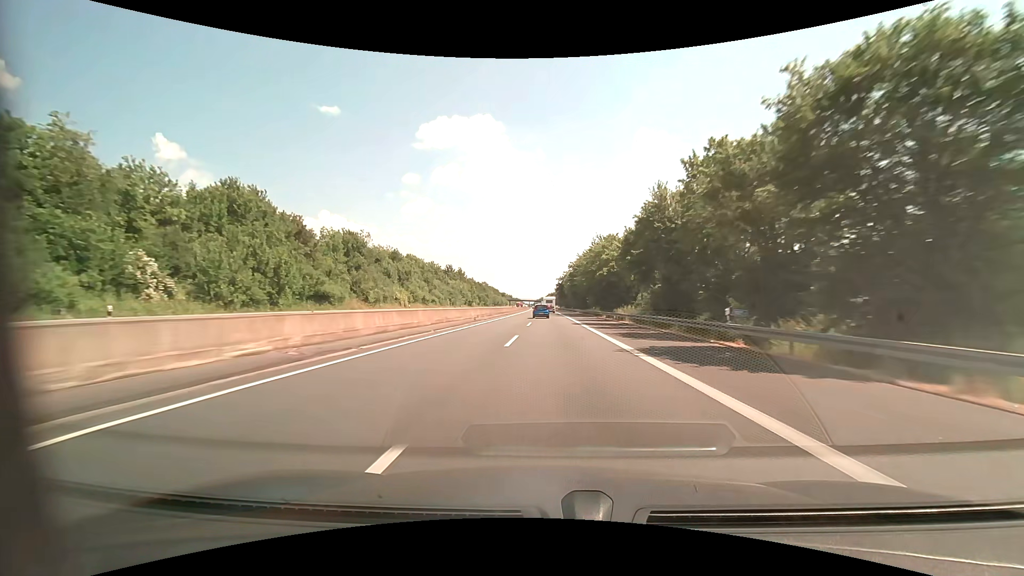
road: motorway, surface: asphalt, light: Day
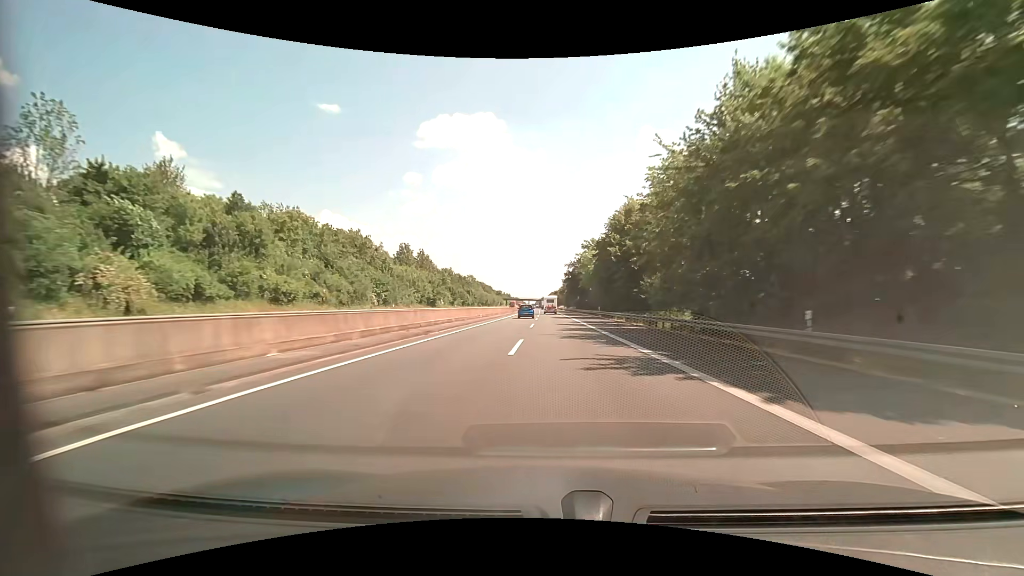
(-0.1, +57.1) m; 0°
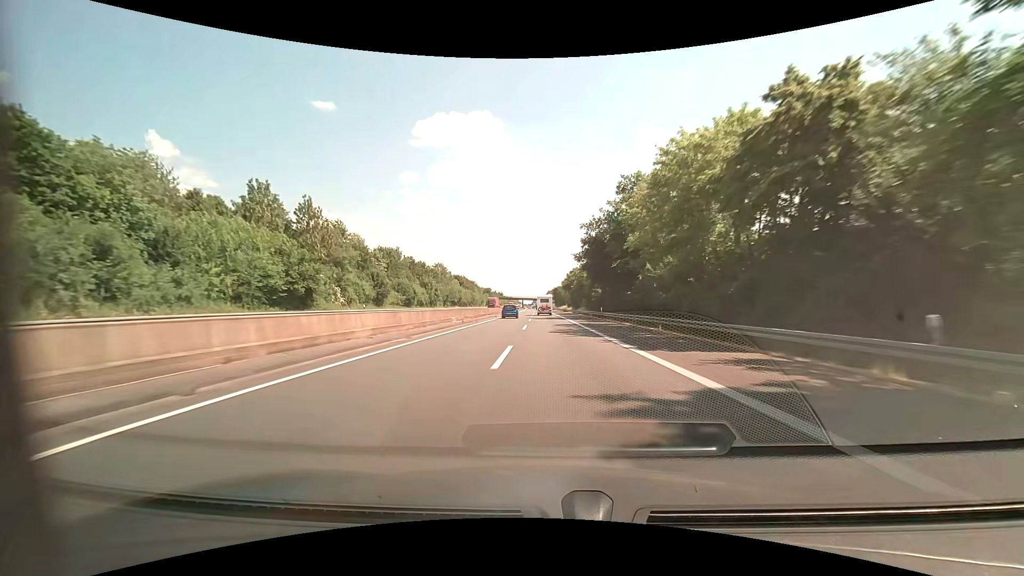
(+0.3, +56.8) m; 0°
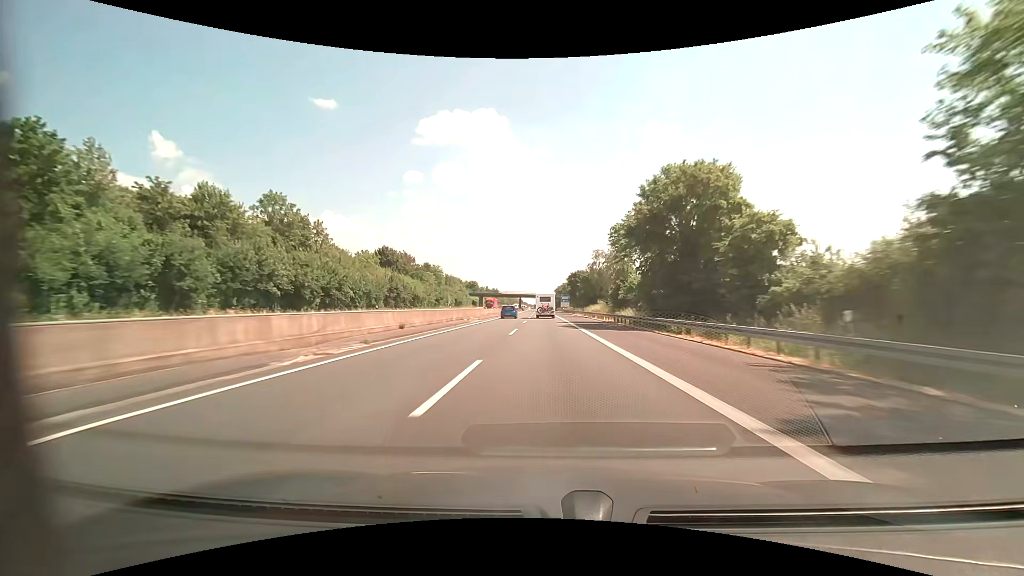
(-0.3, +94.8) m; -1°
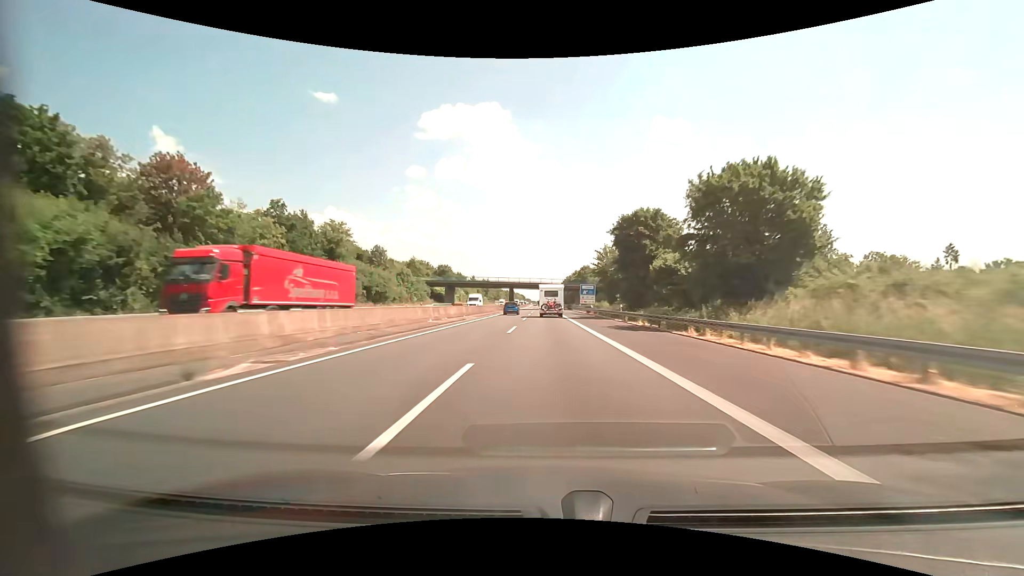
(-0.4, +73.0) m; 0°
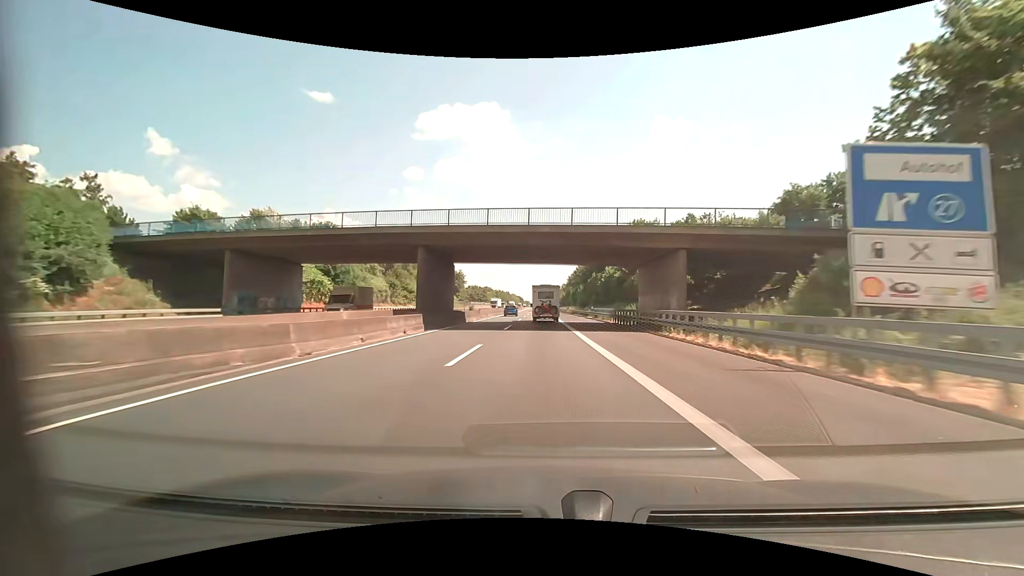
(+0.1, +83.4) m; 0°
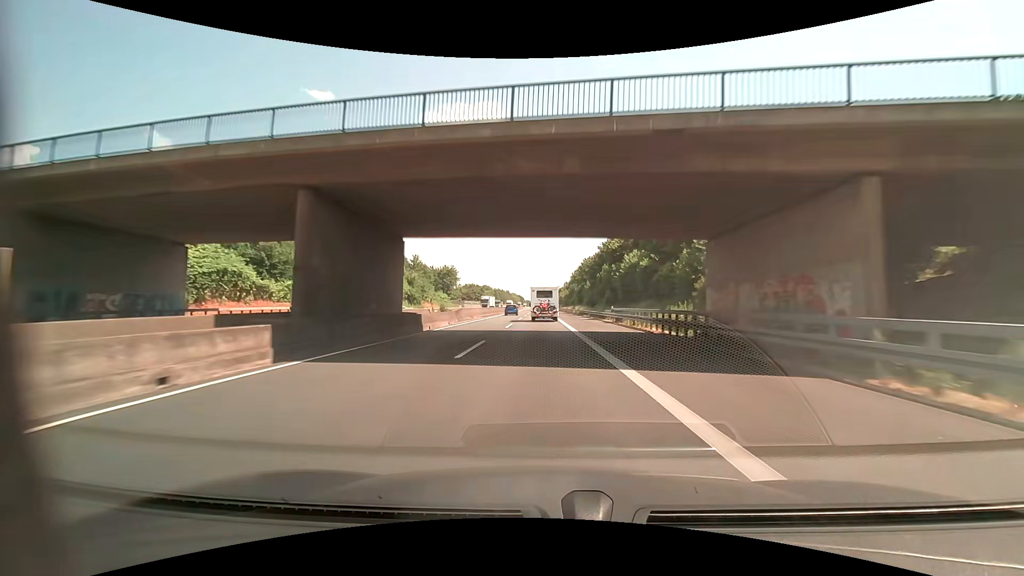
(0.0, +16.3) m; 0°
